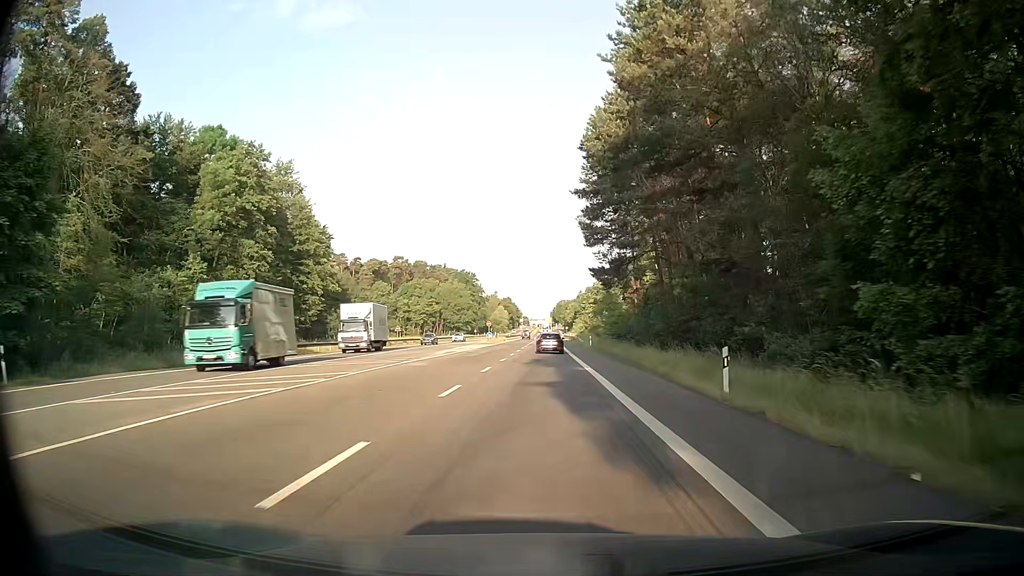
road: secondary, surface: asphalt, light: Day
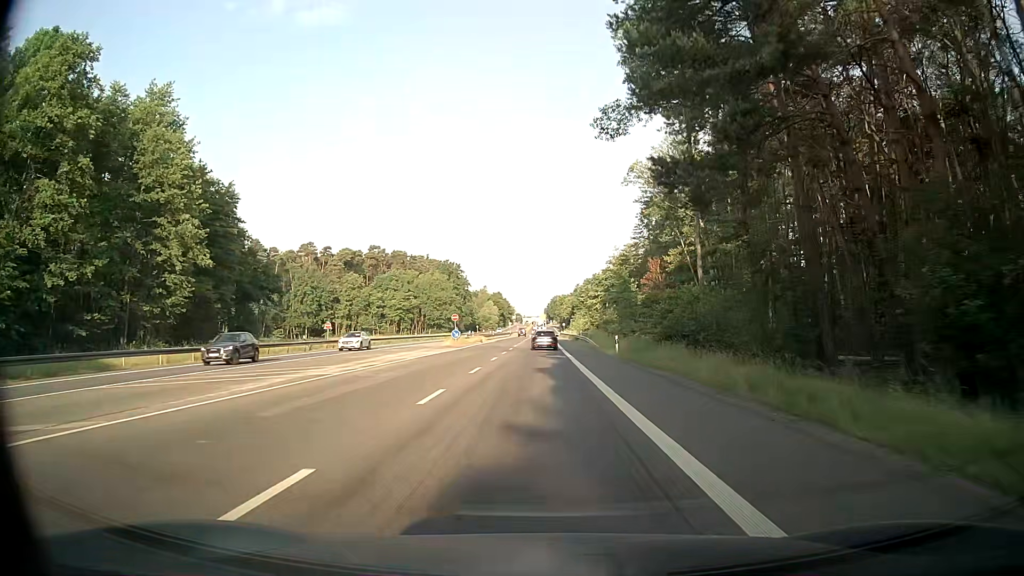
(+0.1, +28.5) m; +1°
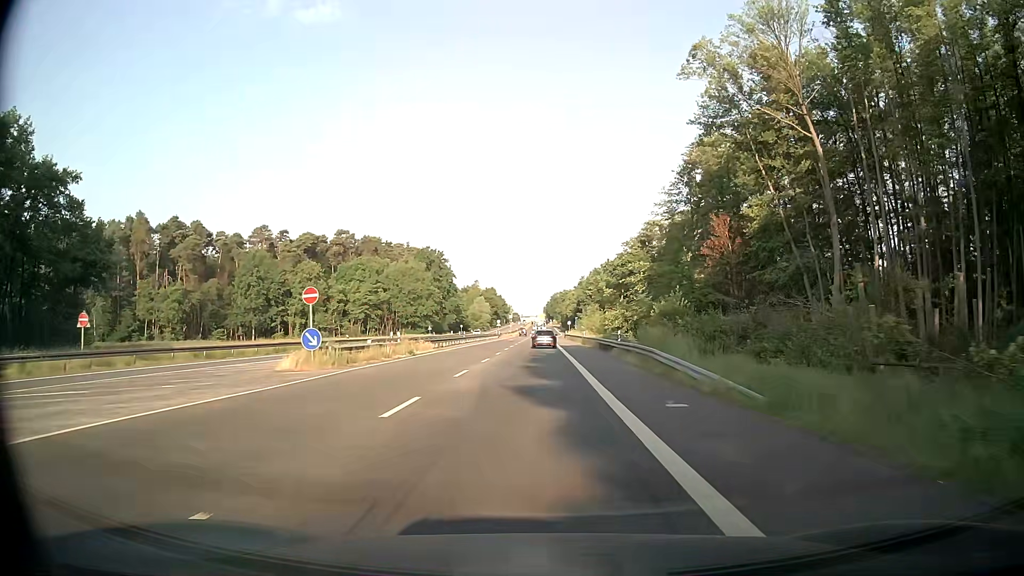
(-0.1, +38.1) m; 0°
(0, +10) (0, +20) (0, +30) (0, +40) (0, +50) (0, +60) (0, +70) (0, +80) (0, +90) (0, +100) m
